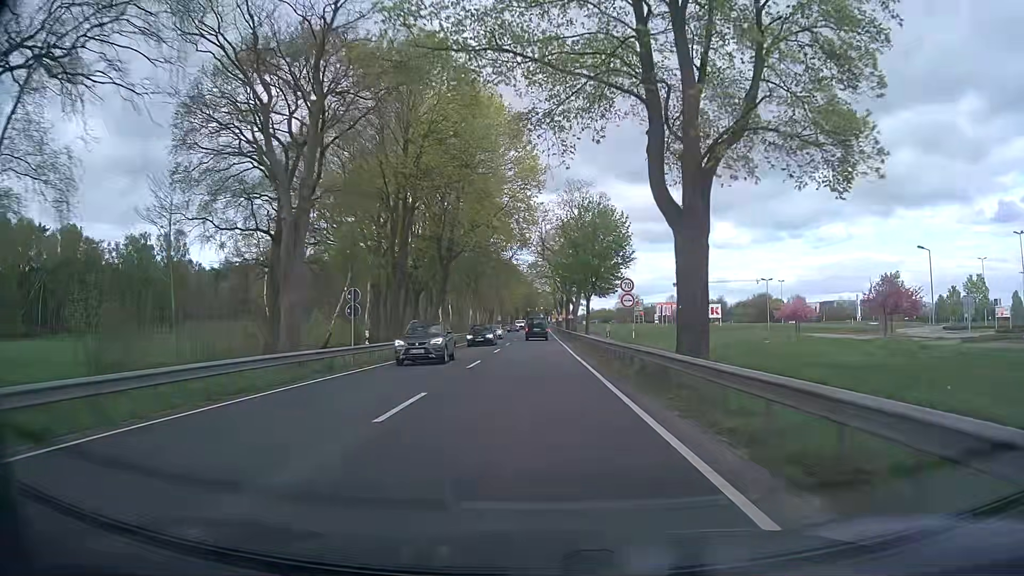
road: primary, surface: asphalt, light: Day
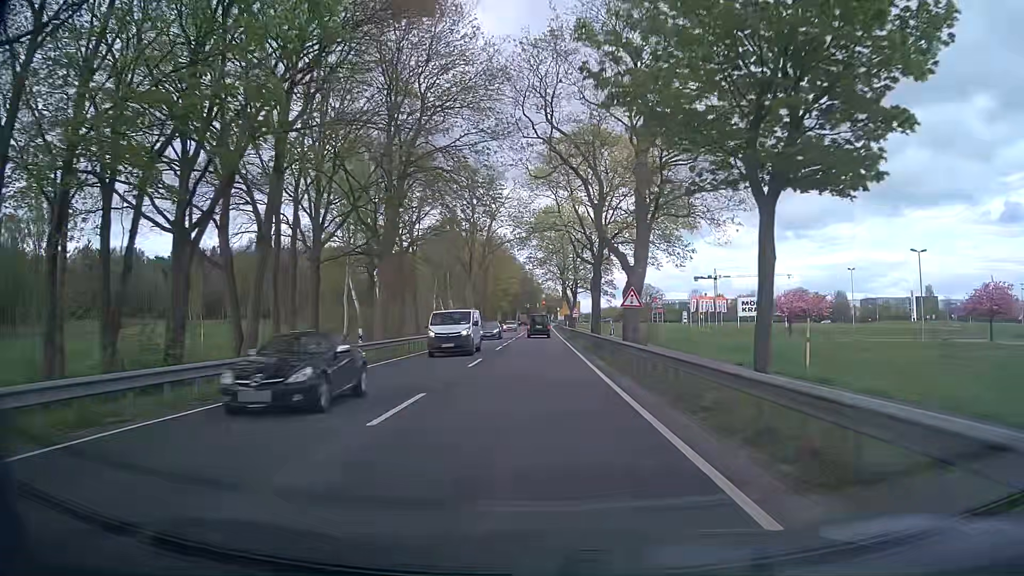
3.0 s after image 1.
(-0.5, +48.2) m; 0°
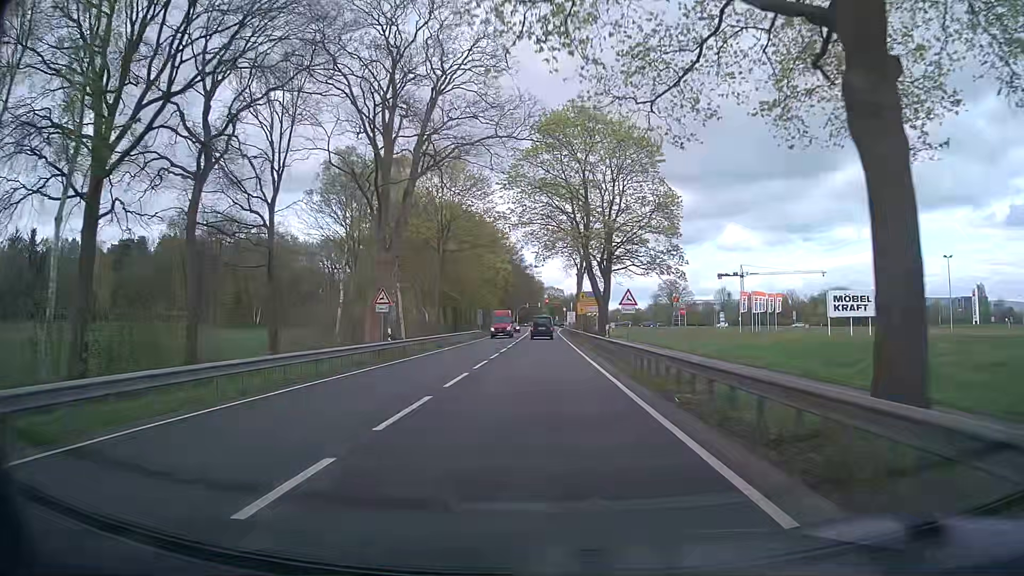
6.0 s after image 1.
(-0.2, +42.1) m; -1°
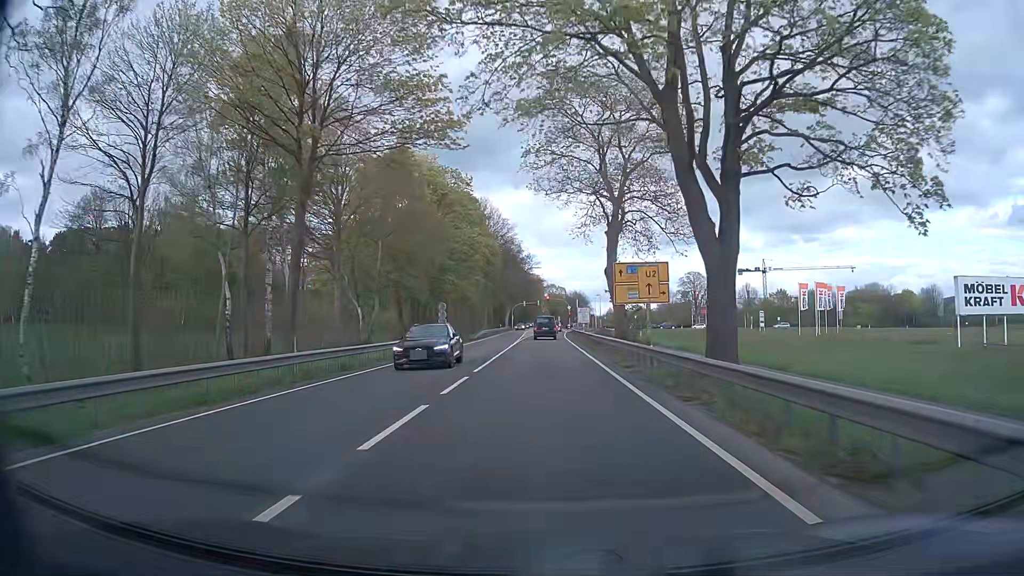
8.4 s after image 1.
(+0.2, +31.4) m; 0°
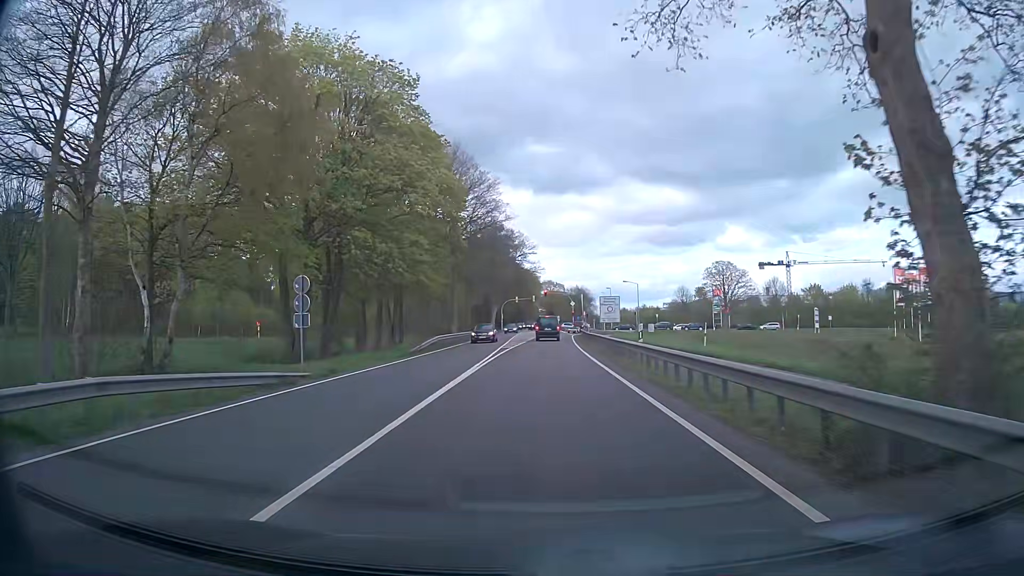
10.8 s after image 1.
(0.0, +30.5) m; 0°
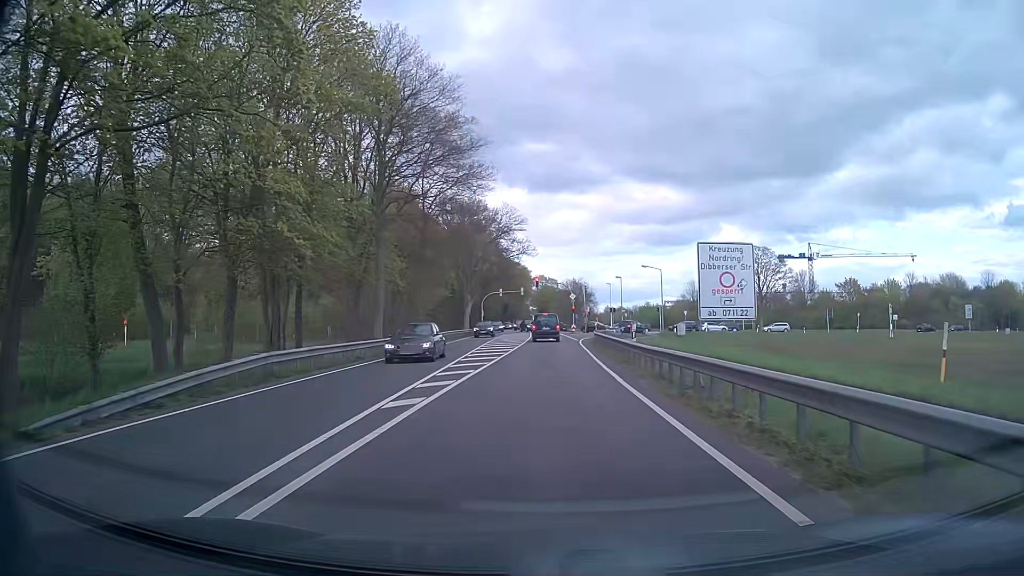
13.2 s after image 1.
(+0.1, +27.6) m; 0°
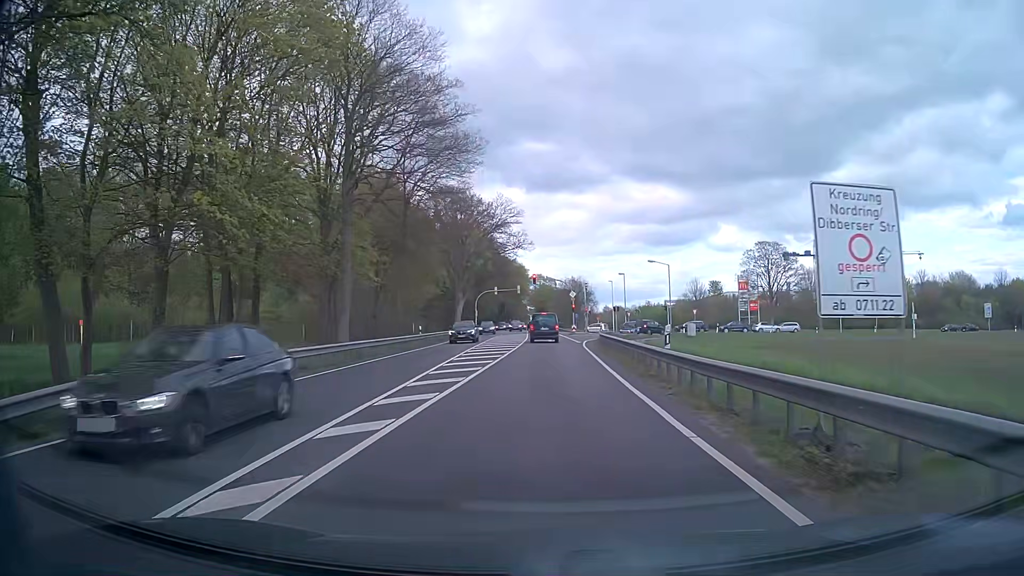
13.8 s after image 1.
(+0.1, +6.3) m; +1°
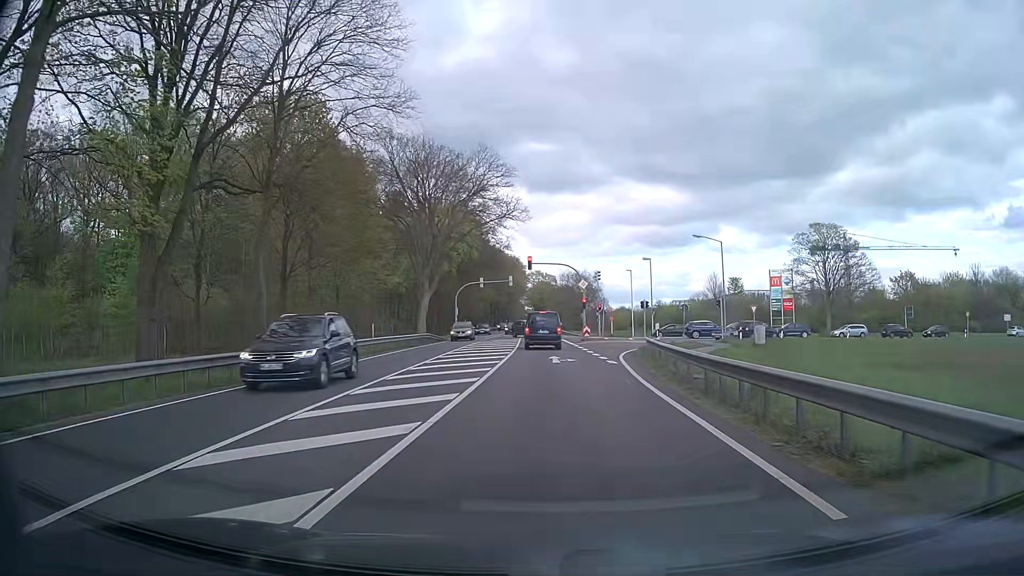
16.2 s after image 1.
(0.0, +22.2) m; 0°
(0, +10) (0, +20) (0, +30) (0, +40) (0, +50) (0, +60) (0, +70) (0, +80) (0, +90) (0, +100) m
